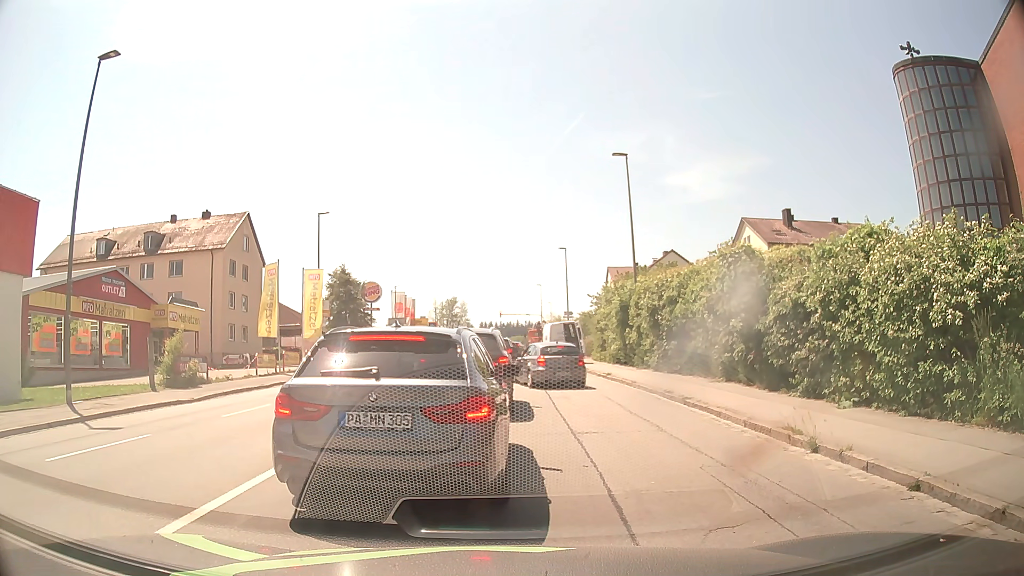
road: tertiary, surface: asphalt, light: Day
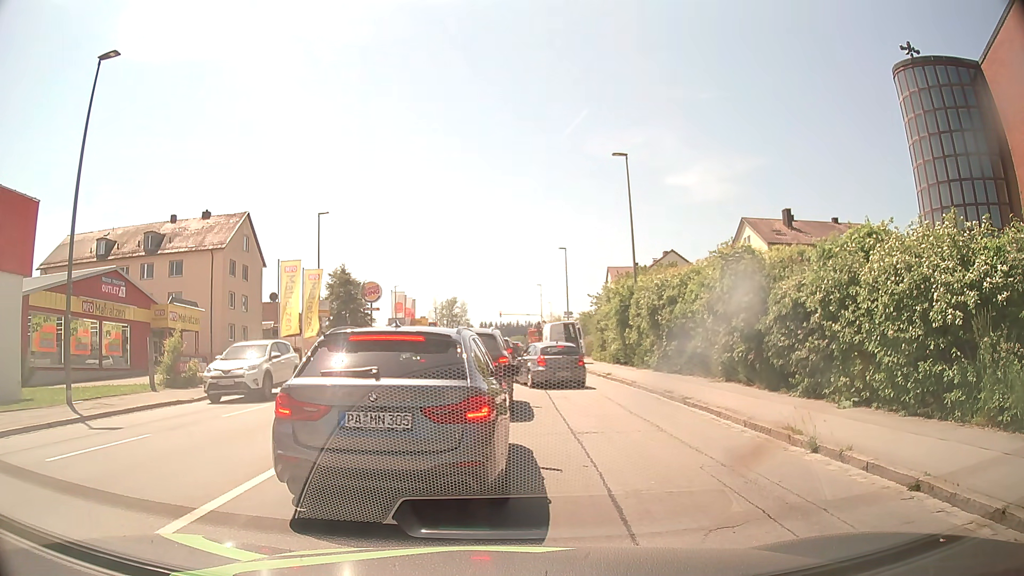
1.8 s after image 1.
(0.0, 0.0) m; 0°
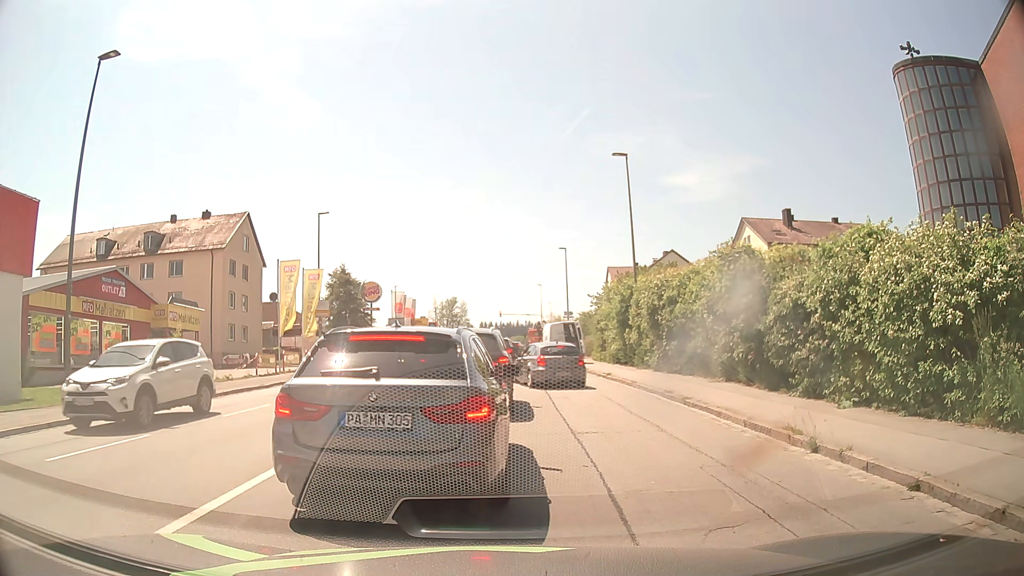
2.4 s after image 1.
(0.0, 0.0) m; 0°
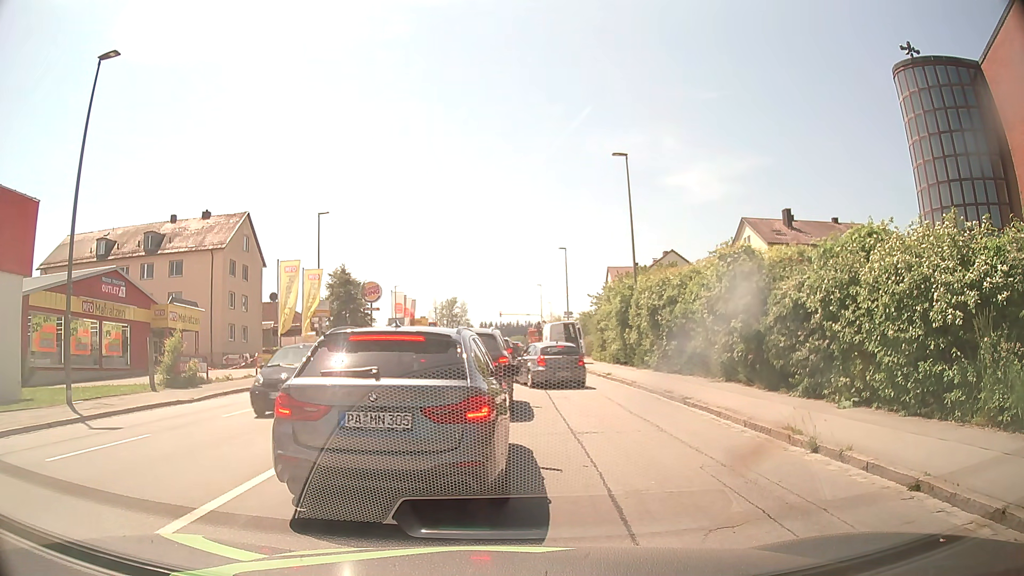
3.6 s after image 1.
(0.0, 0.0) m; 0°
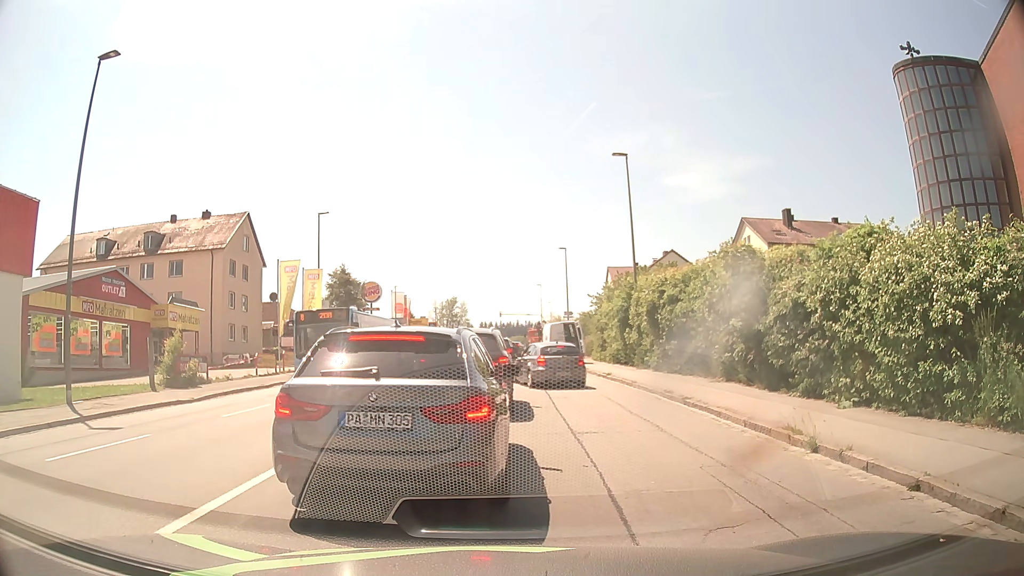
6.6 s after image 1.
(0.0, 0.0) m; 0°
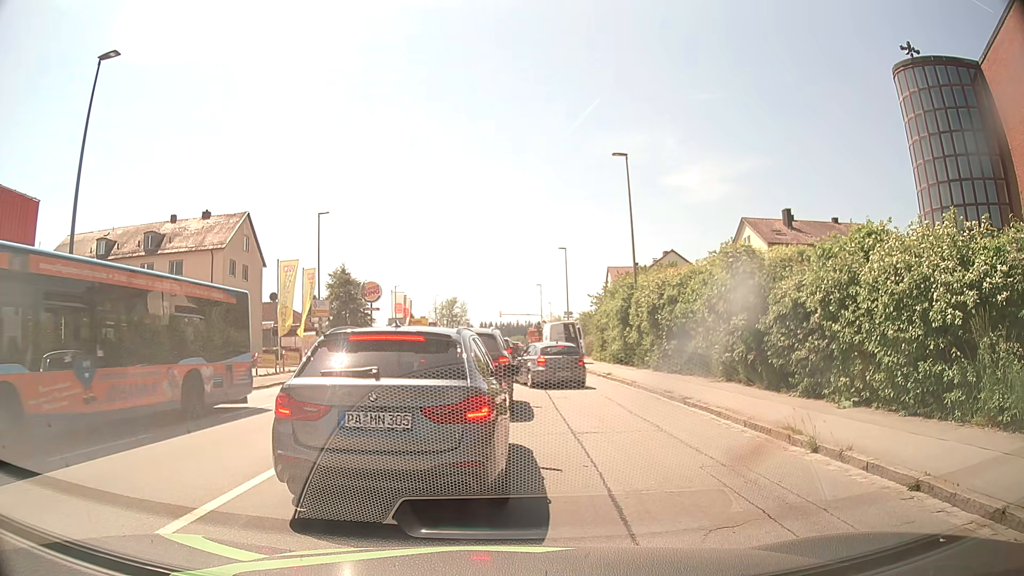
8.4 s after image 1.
(0.0, 0.0) m; 0°
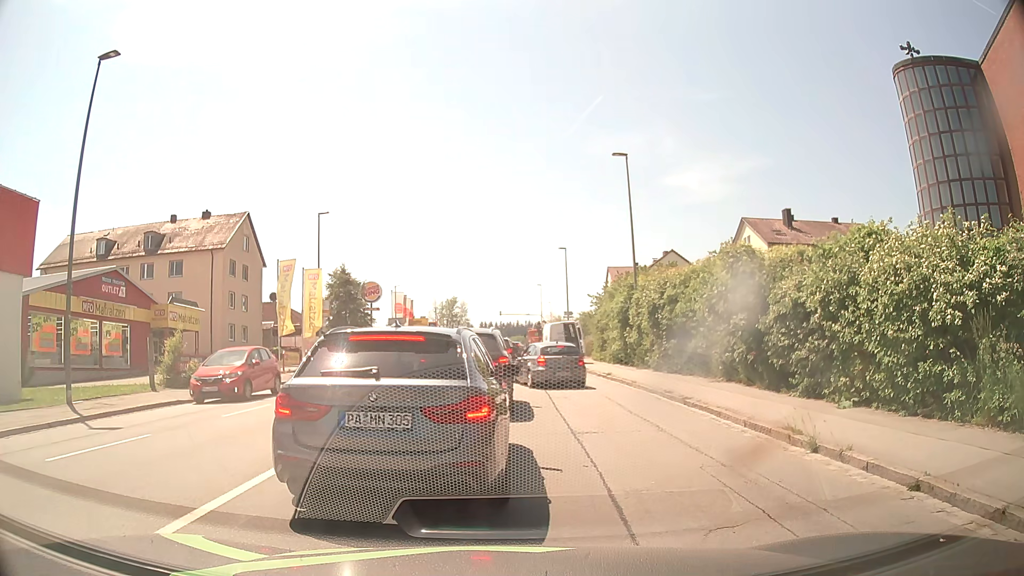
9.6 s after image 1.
(0.0, 0.0) m; 0°
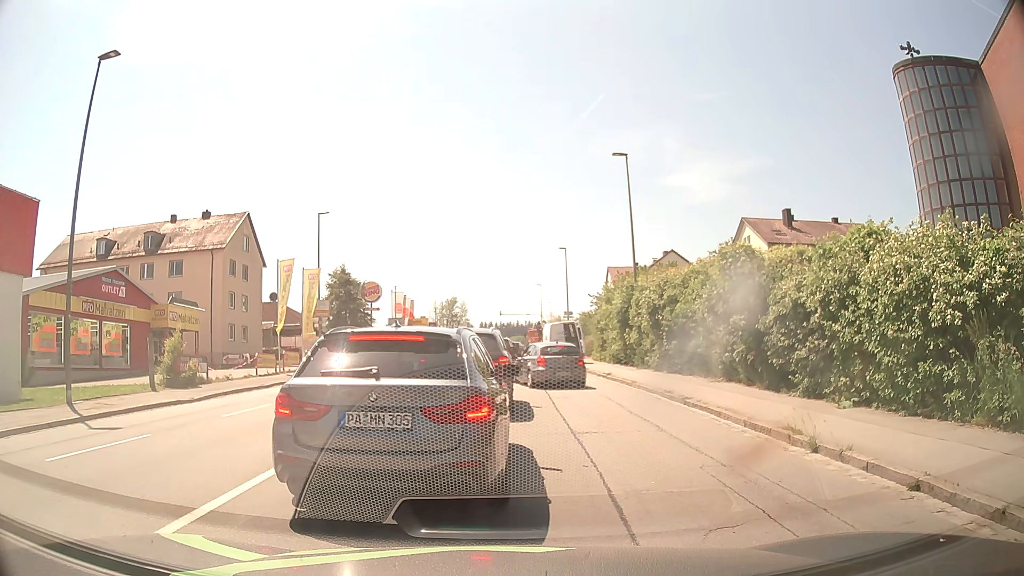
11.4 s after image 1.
(0.0, 0.0) m; 0°
